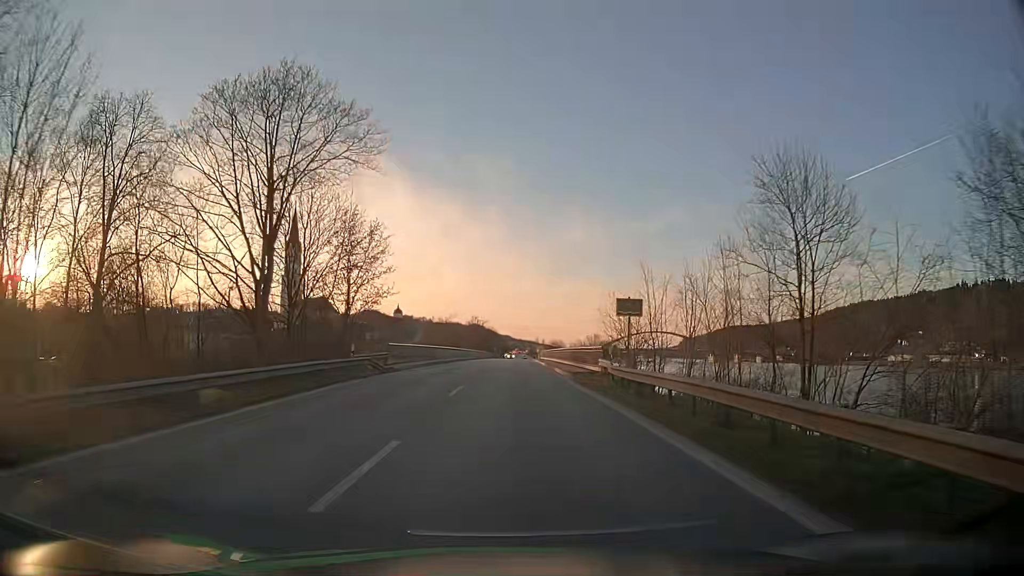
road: primary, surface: asphalt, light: Day
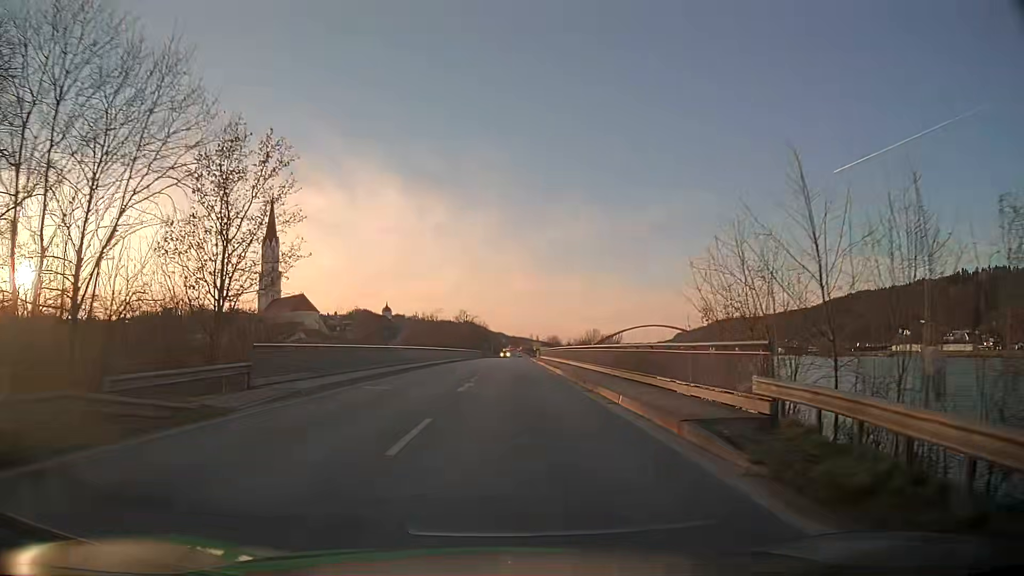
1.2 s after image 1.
(+0.1, +20.9) m; +1°
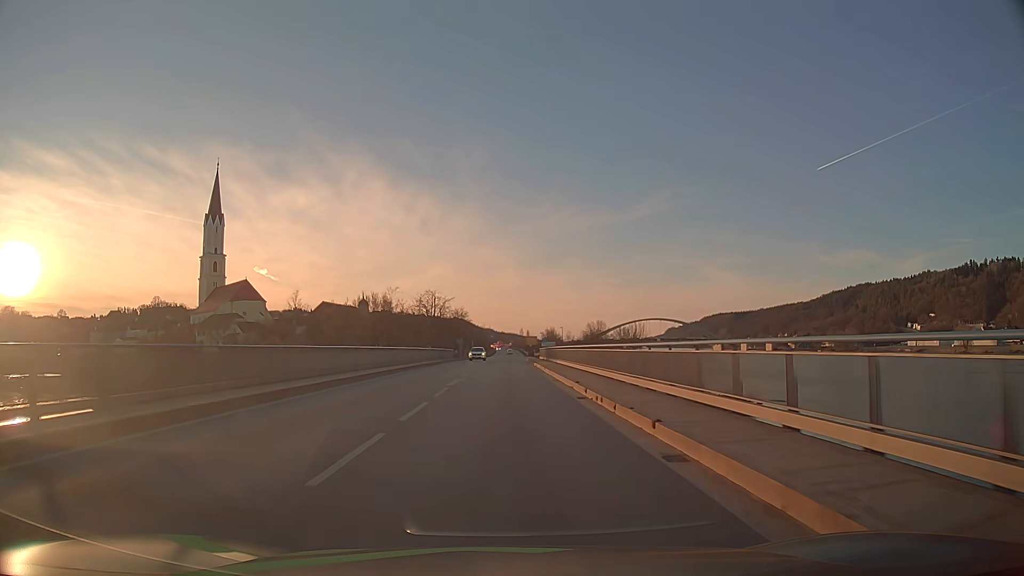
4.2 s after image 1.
(+0.4, +50.6) m; +1°
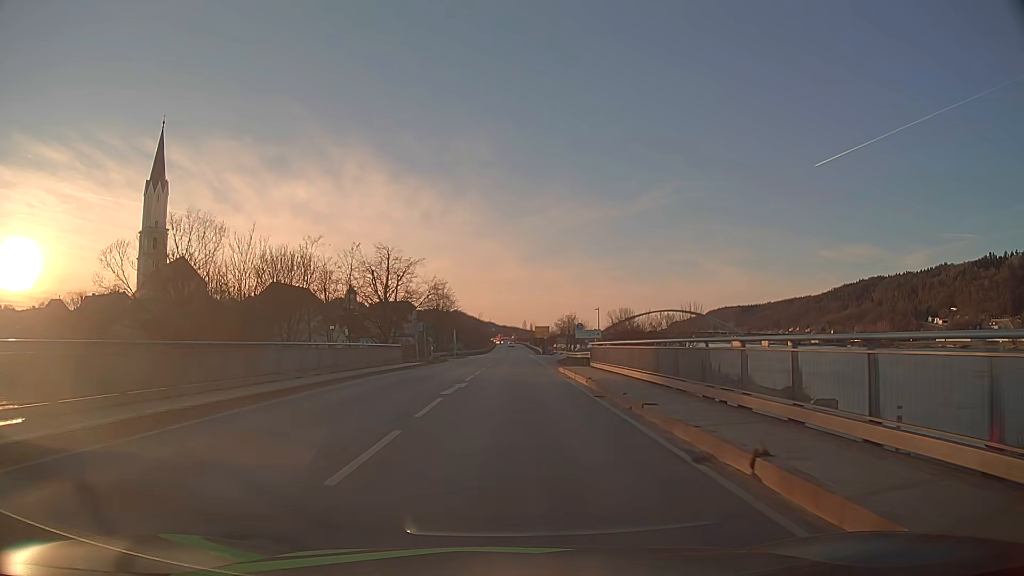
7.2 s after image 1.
(-0.1, +48.1) m; 0°
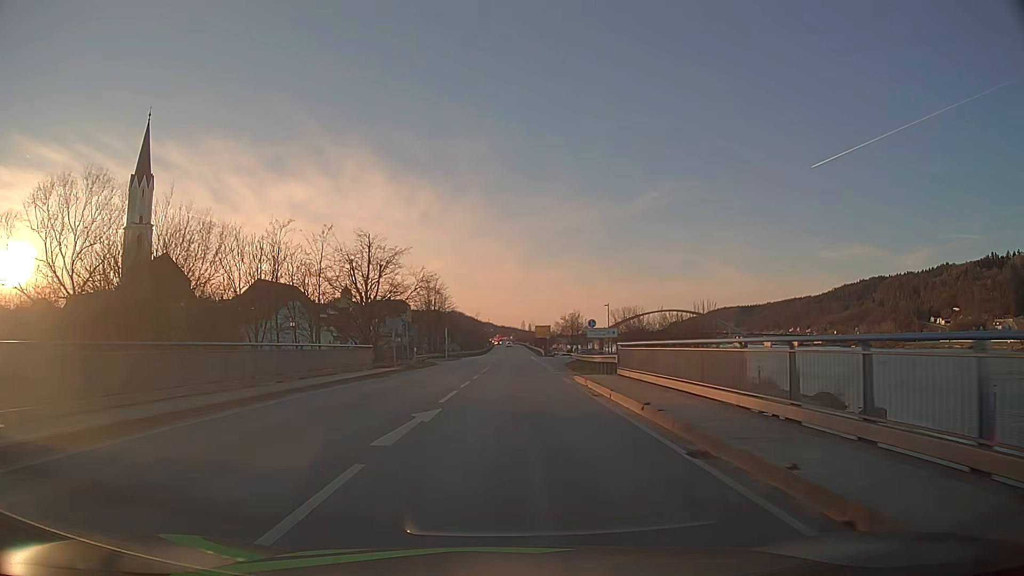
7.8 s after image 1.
(0.0, +9.0) m; 0°
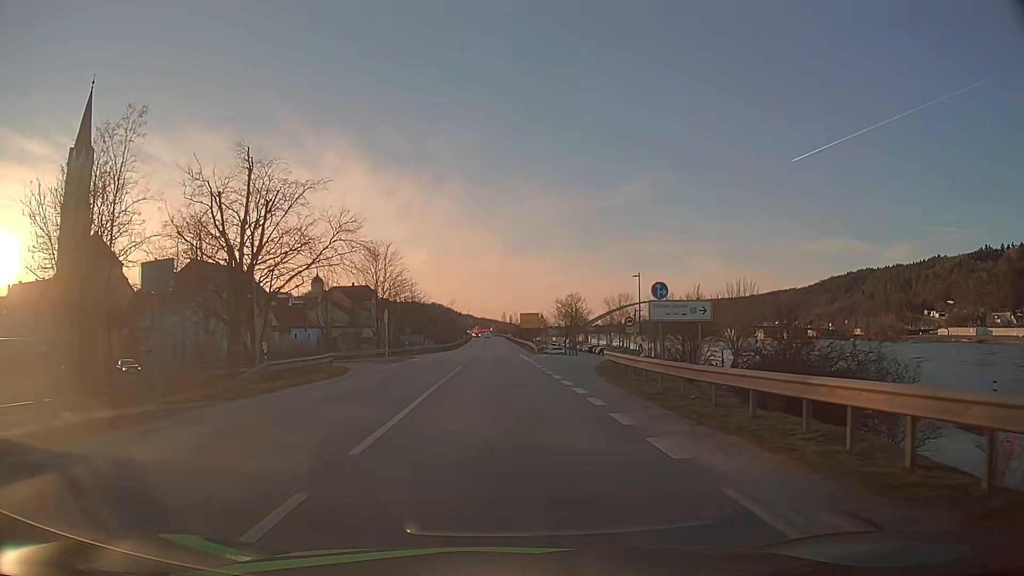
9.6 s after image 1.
(+0.2, +25.4) m; +1°
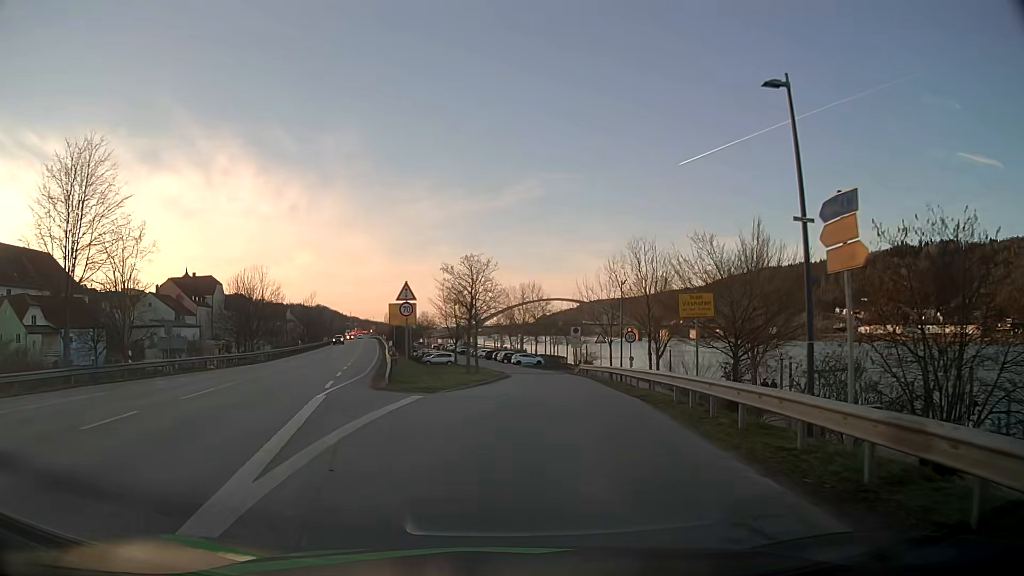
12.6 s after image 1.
(+2.9, +37.1) m; +10°
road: residential
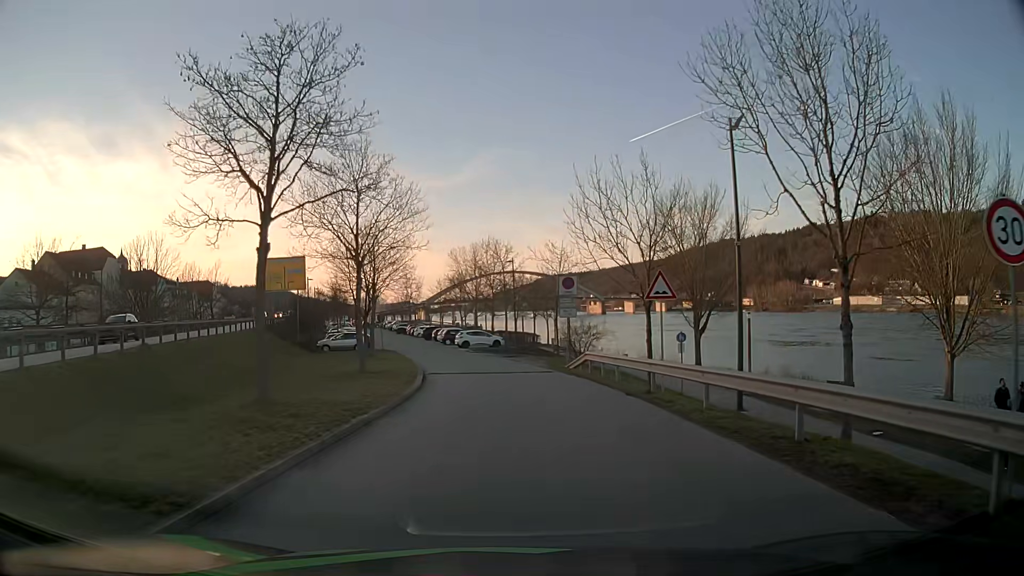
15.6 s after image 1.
(+1.2, +27.9) m; +3°
(0, +10) (0, +20) (-1, +30) (-3, +40) (-5, +50) (-8, +59) (-10, +69) (-13, +79) (-15, +88) (-17, +98) m
